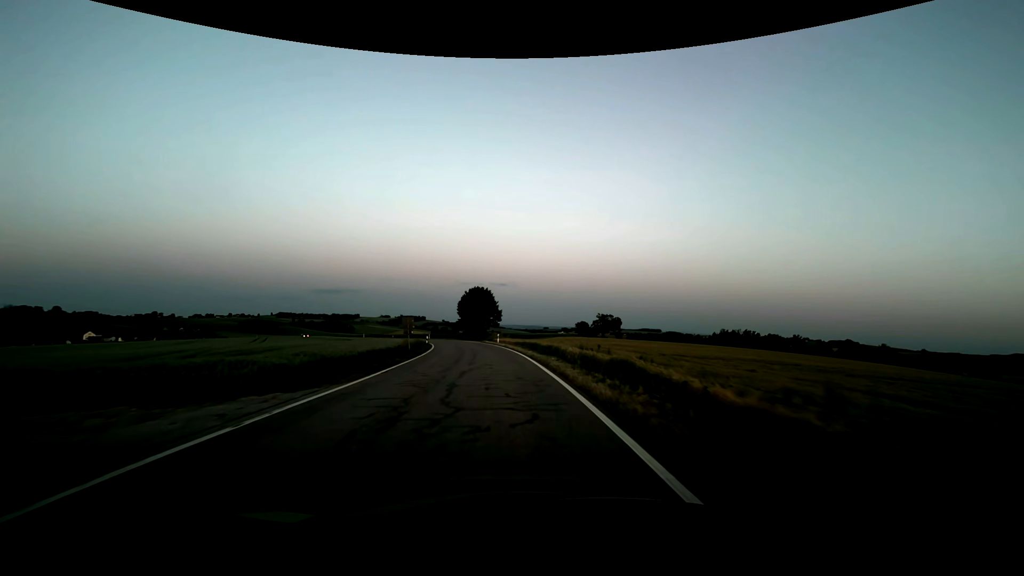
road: tertiary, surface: asphalt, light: Dusk
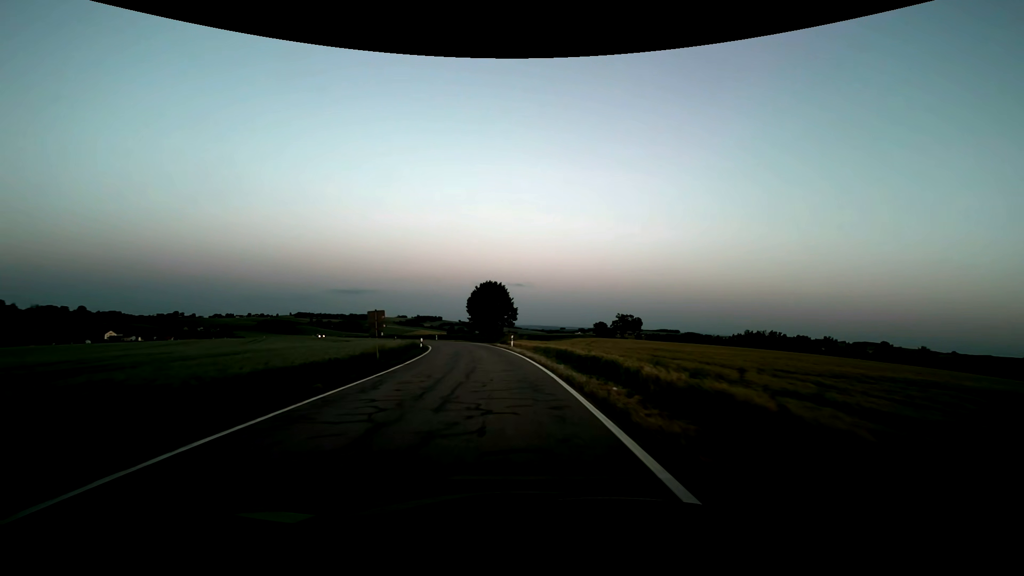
(-0.2, +10.8) m; -2°
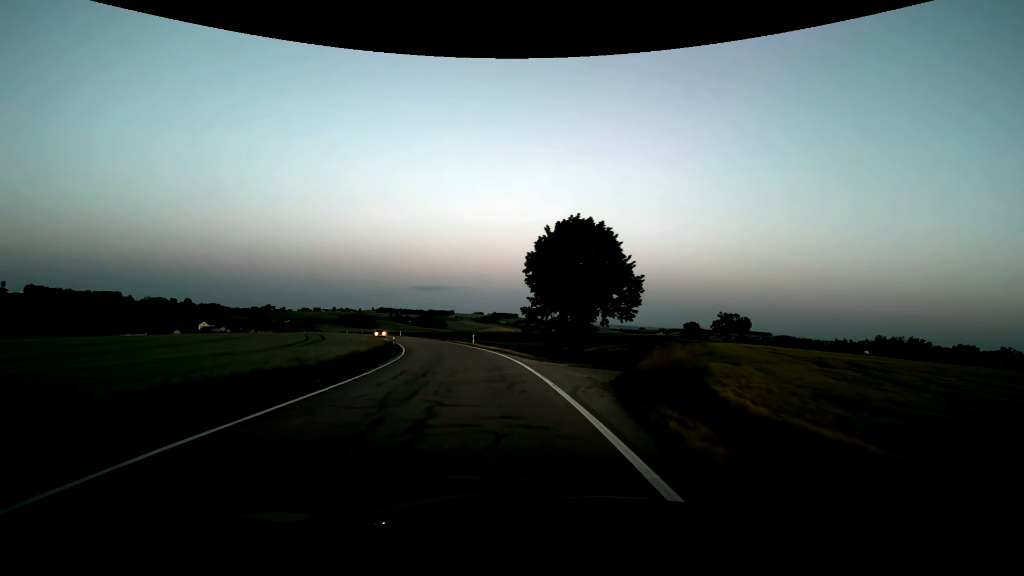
(-3.0, +43.2) m; -8°
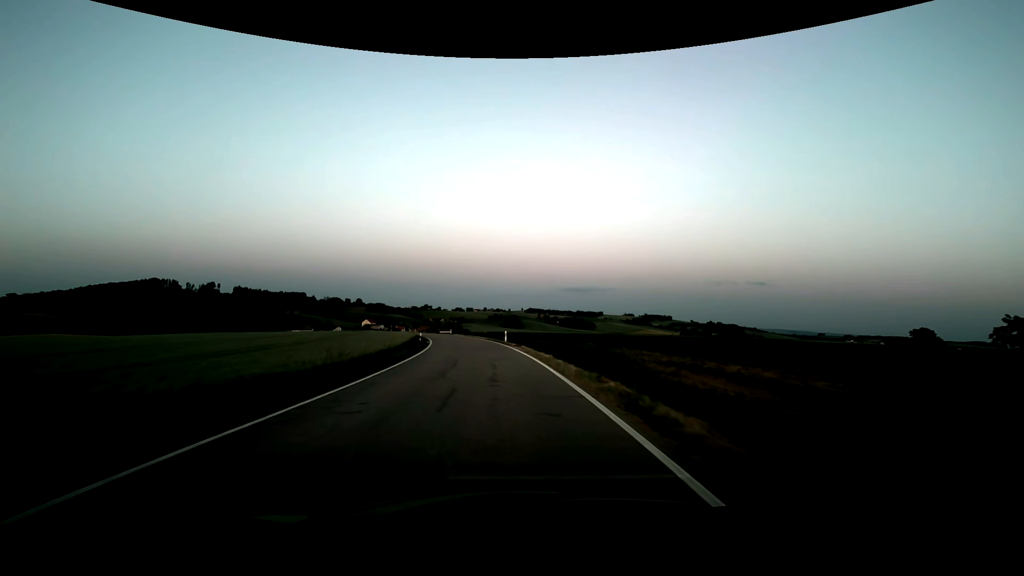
(-8.2, +53.5) m; -17°
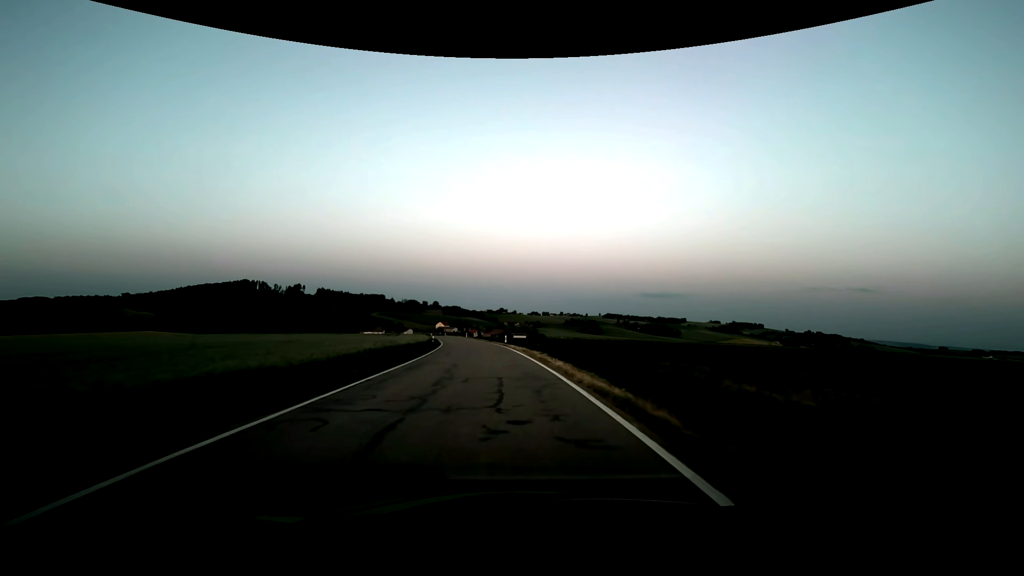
(-3.5, +43.1) m; -9°
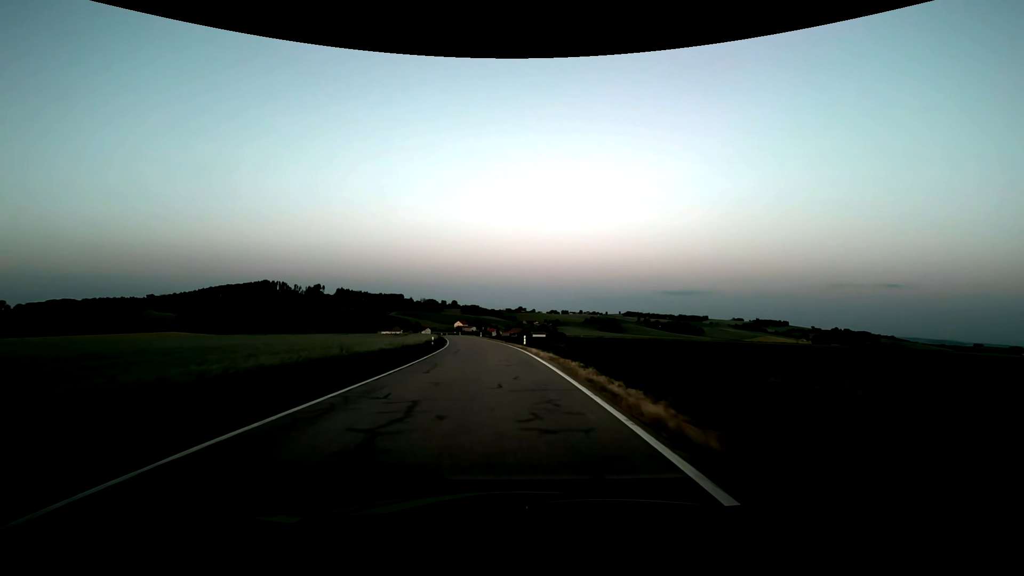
(-0.2, +10.8) m; -2°
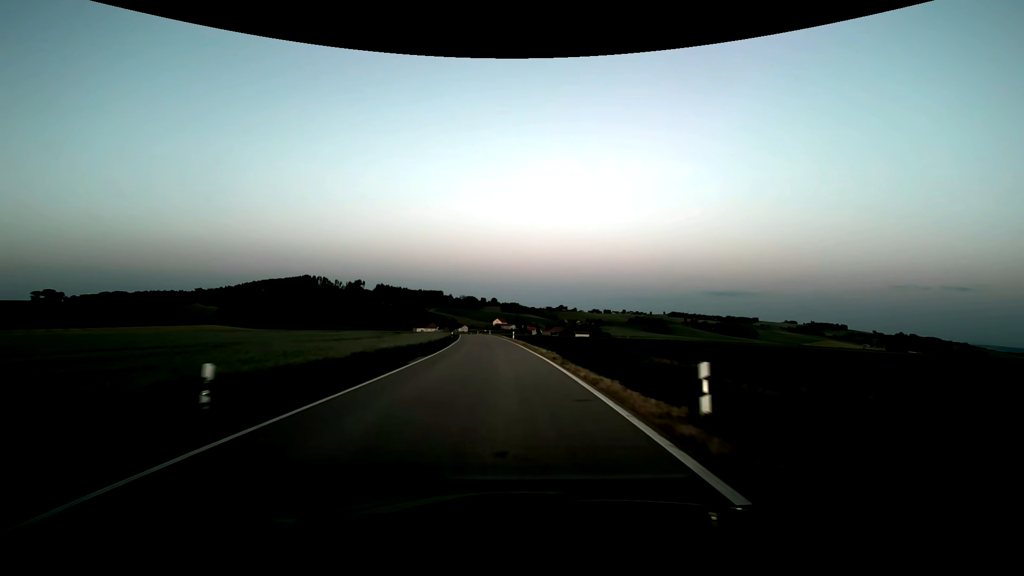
(-1.5, +32.4) m; -5°
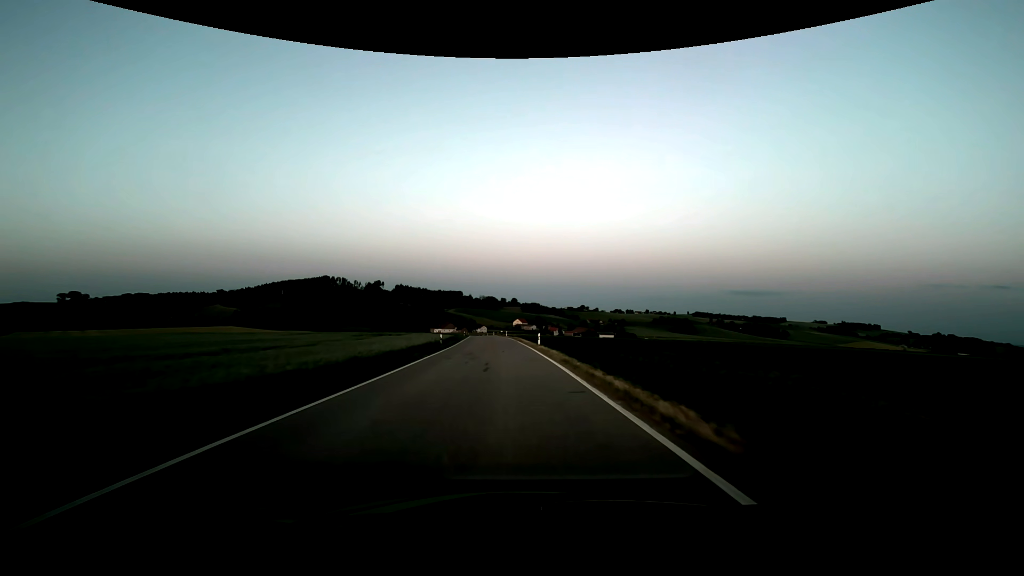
(-0.5, +21.6) m; -3°
(0, +10) (0, +20) (0, +30) (-1, +40) (-1, +50) (-2, +60) (-3, +70) (-3, +80) (-4, +90) (-5, +100) m
